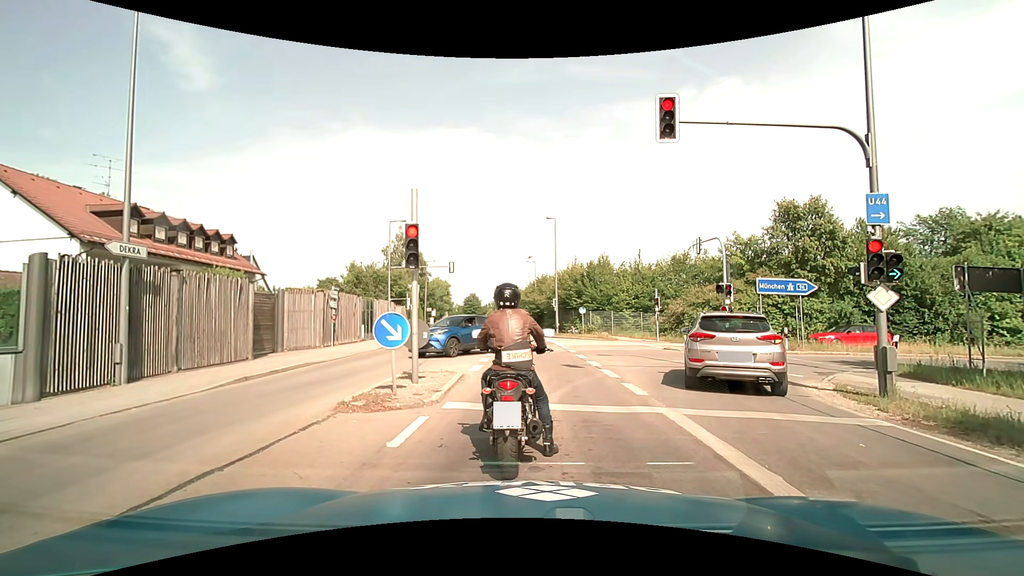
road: secondary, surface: asphalt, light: Day
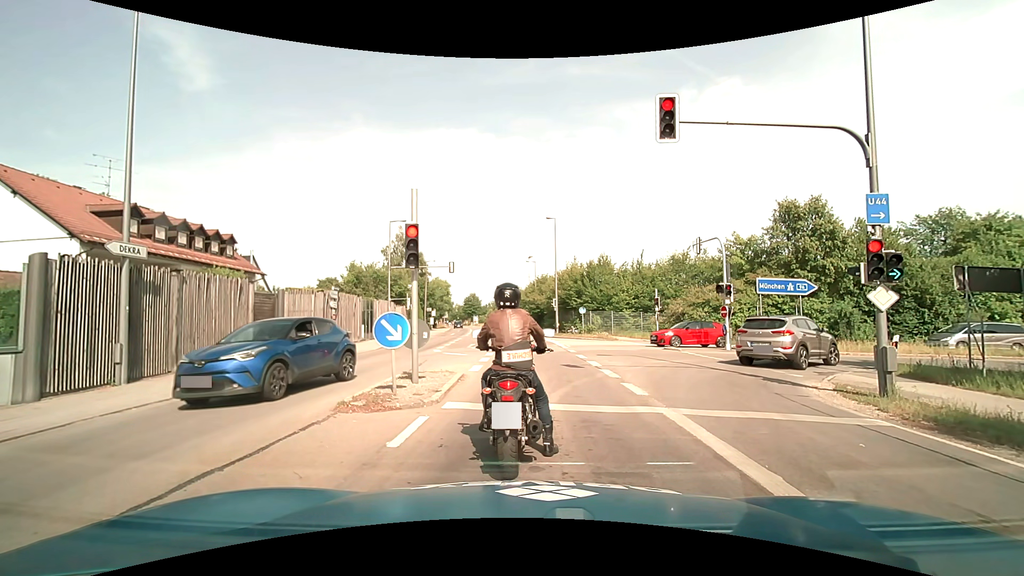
(0.0, 0.0) m; 0°
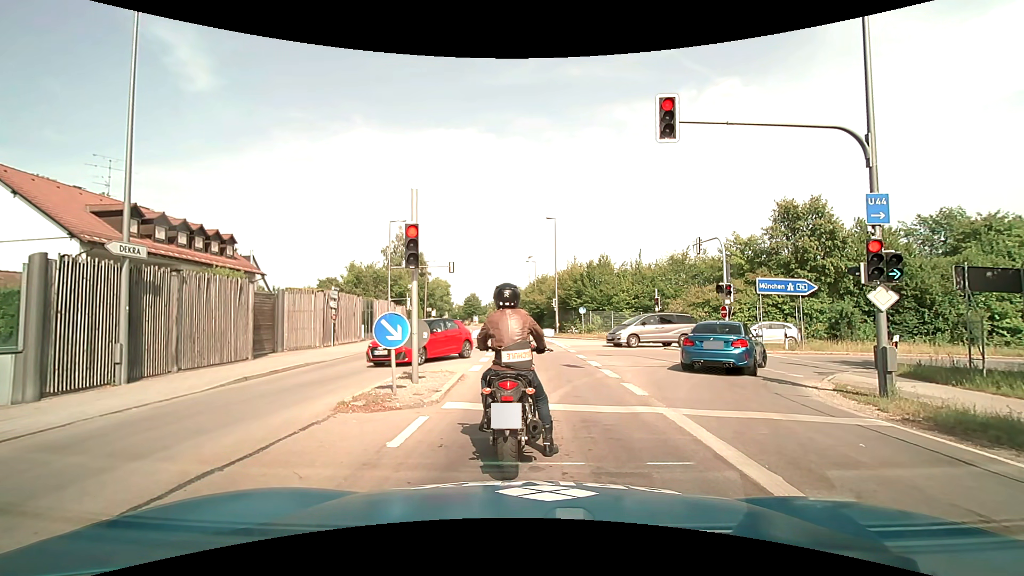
(0.0, 0.0) m; 0°
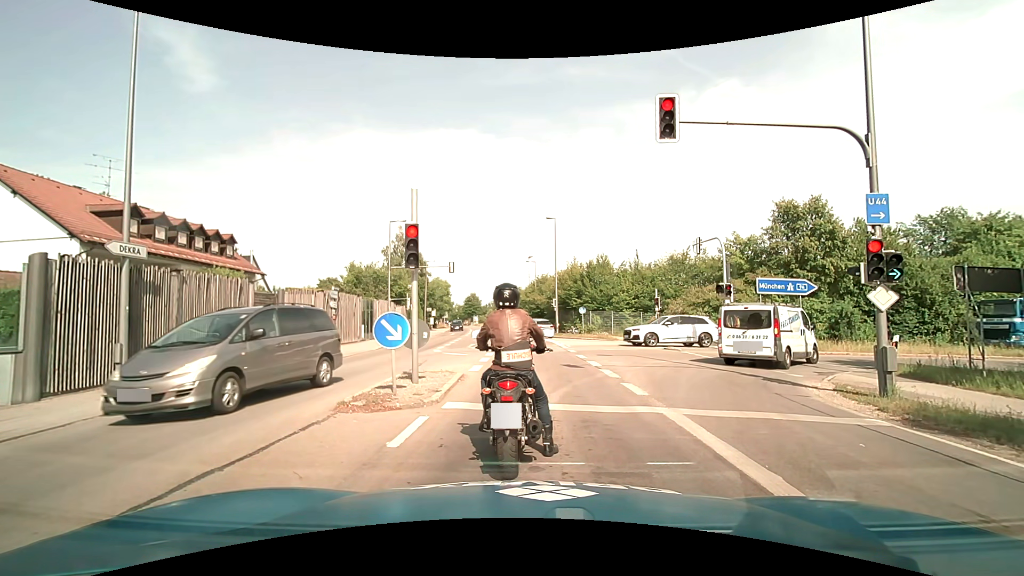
(0.0, 0.0) m; 0°
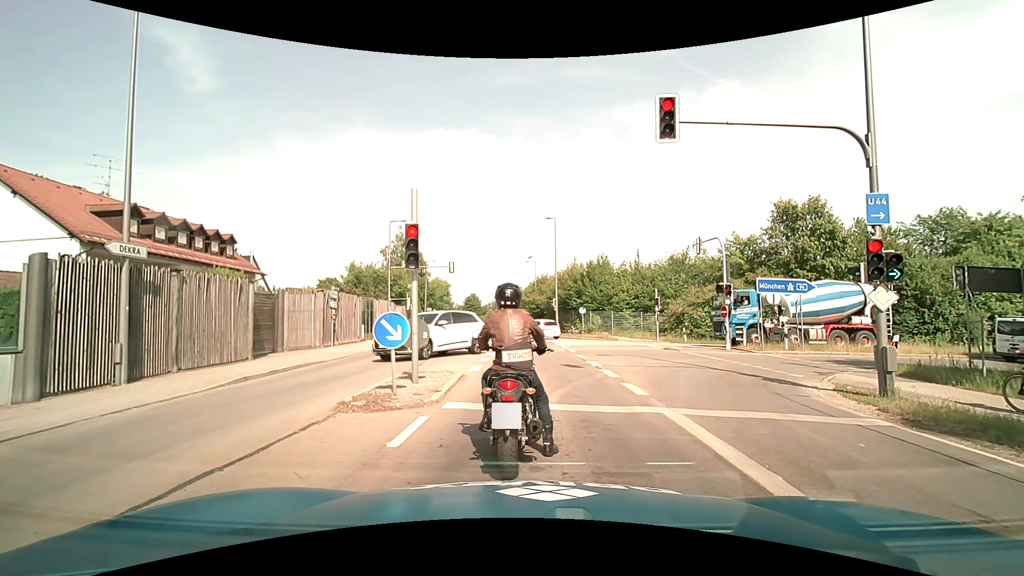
(0.0, 0.0) m; 0°
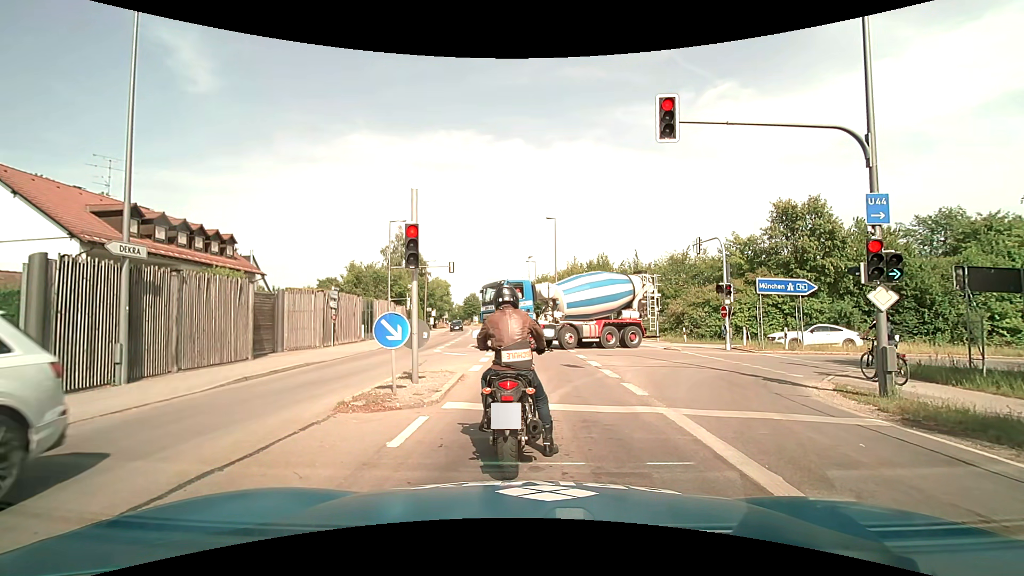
(0.0, 0.0) m; 0°
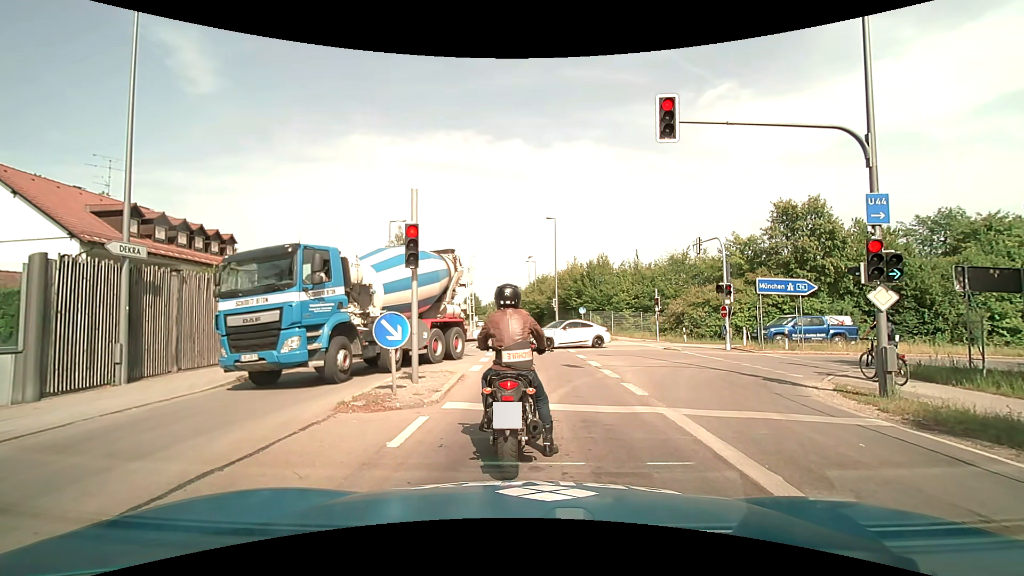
(0.0, 0.0) m; 0°
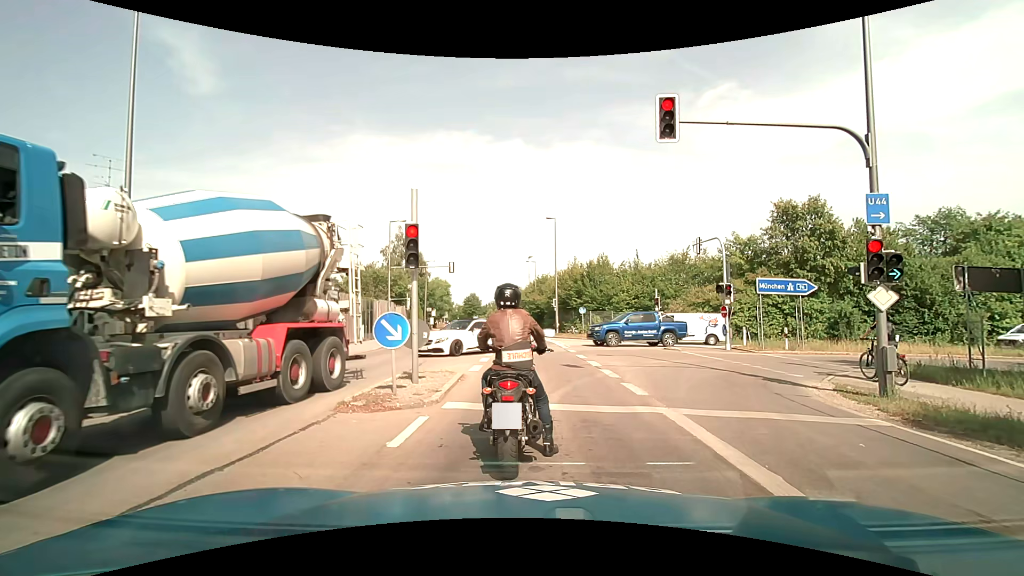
(0.0, 0.0) m; 0°
(0, +10) (0, +20) (-1, +30) (-1, +40) (-2, +50) (-3, +60) (-4, +70) (-6, +80) (-8, +89) (-10, +99) m
